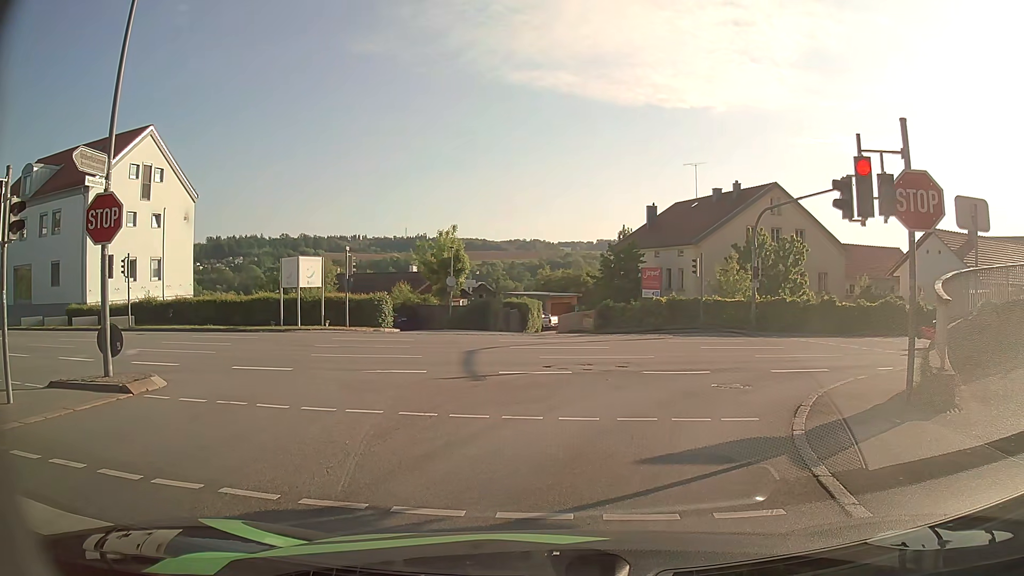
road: residential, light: Day
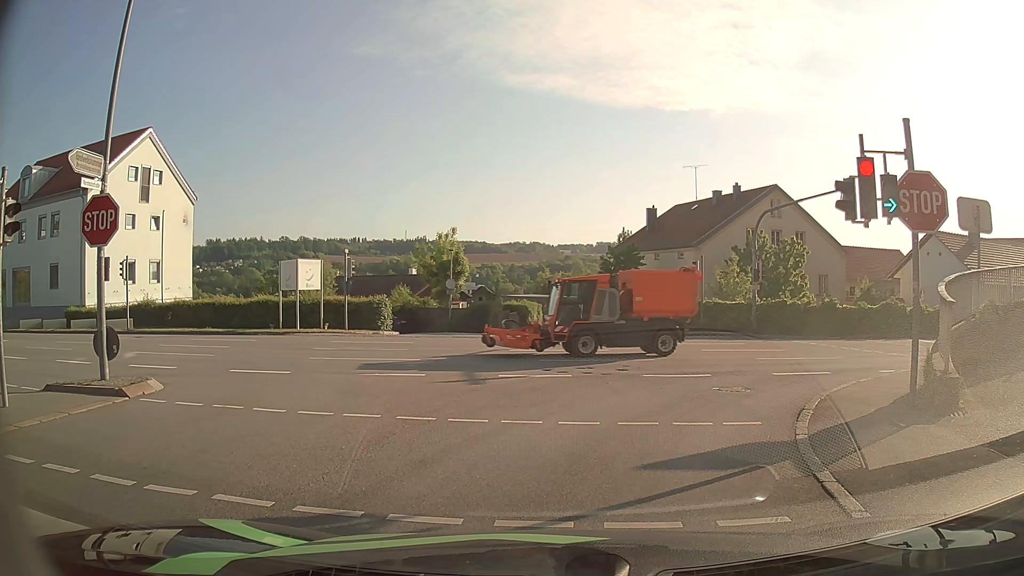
(0.0, +0.2) m; 0°
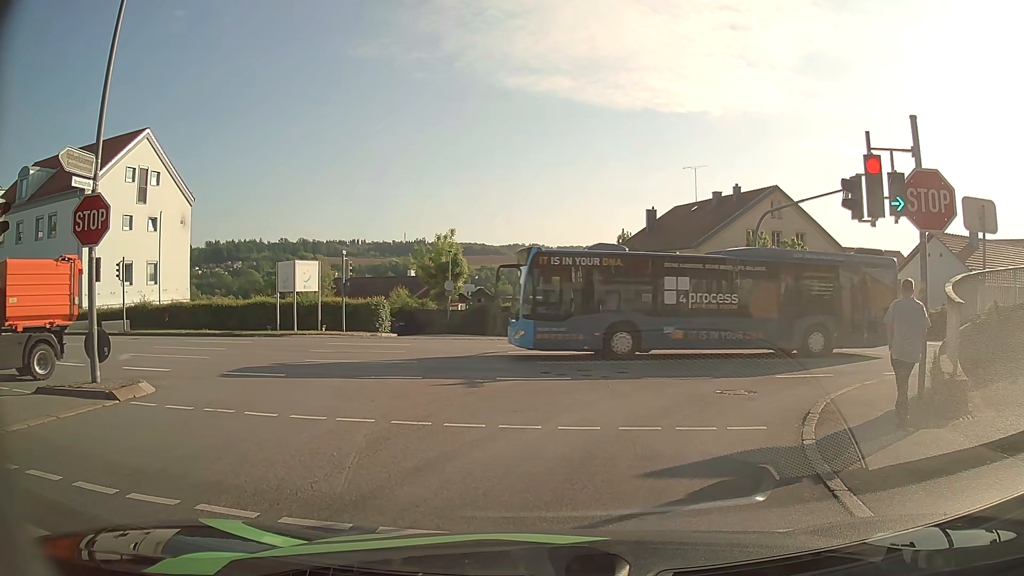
(0.0, +0.2) m; 0°
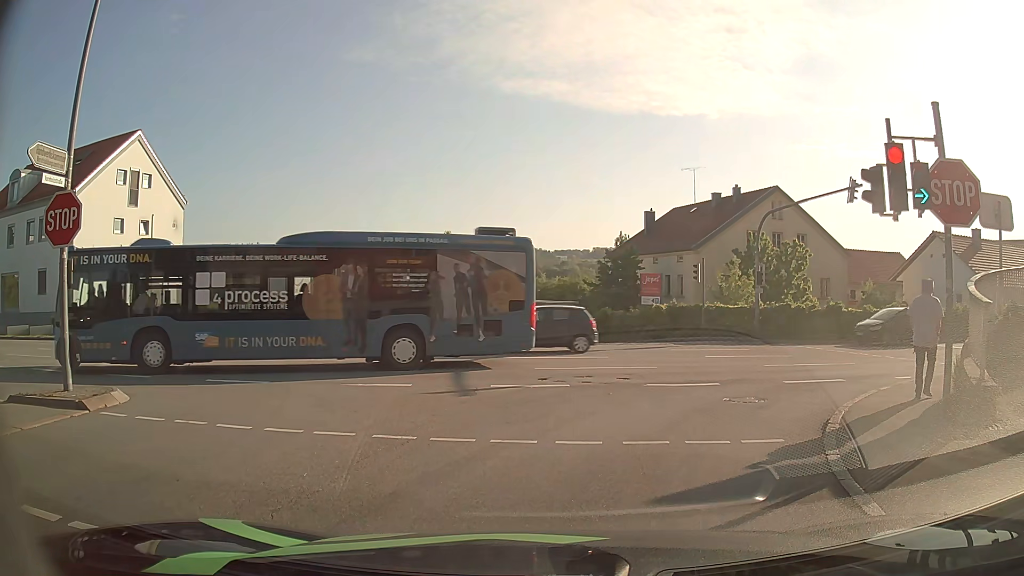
(0.0, +0.8) m; 0°
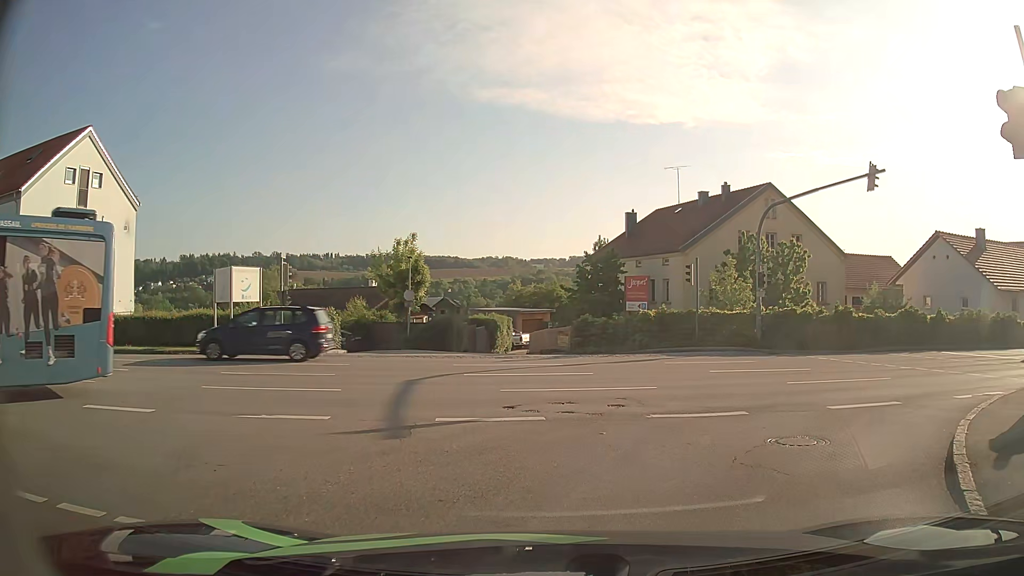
(+0.1, +3.9) m; +2°
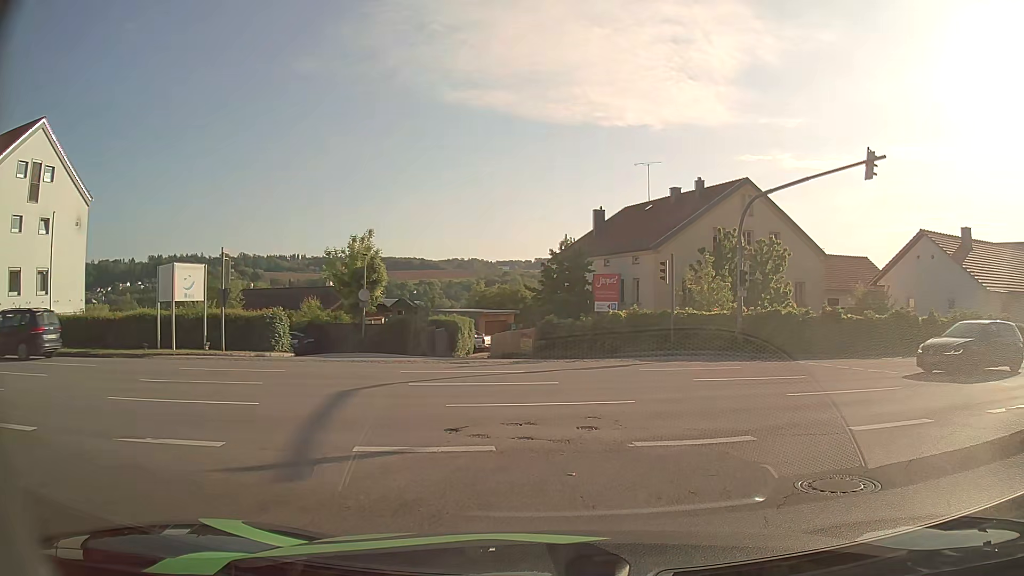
(0.0, +2.3) m; +3°
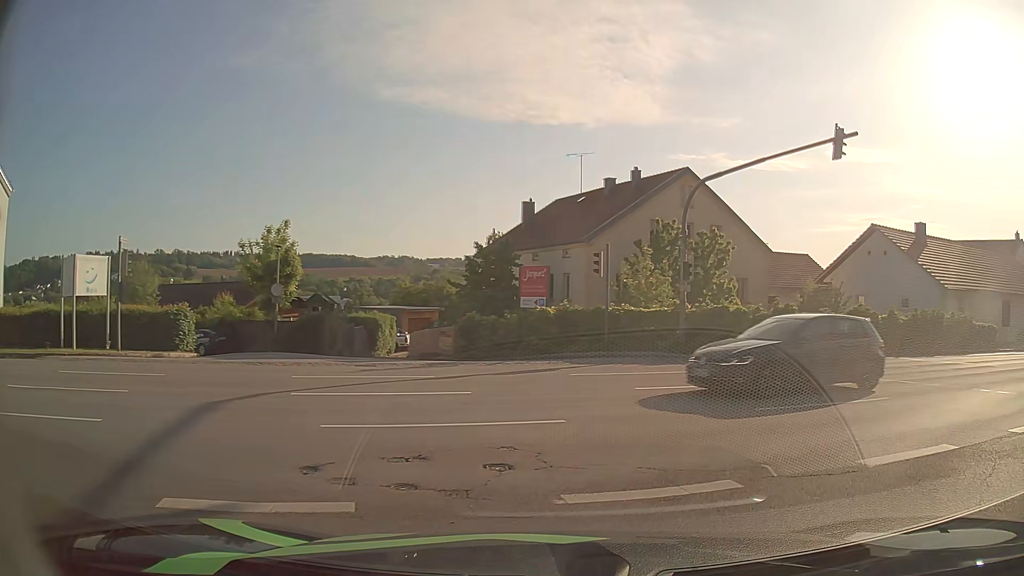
(+0.1, +2.5) m; +6°
